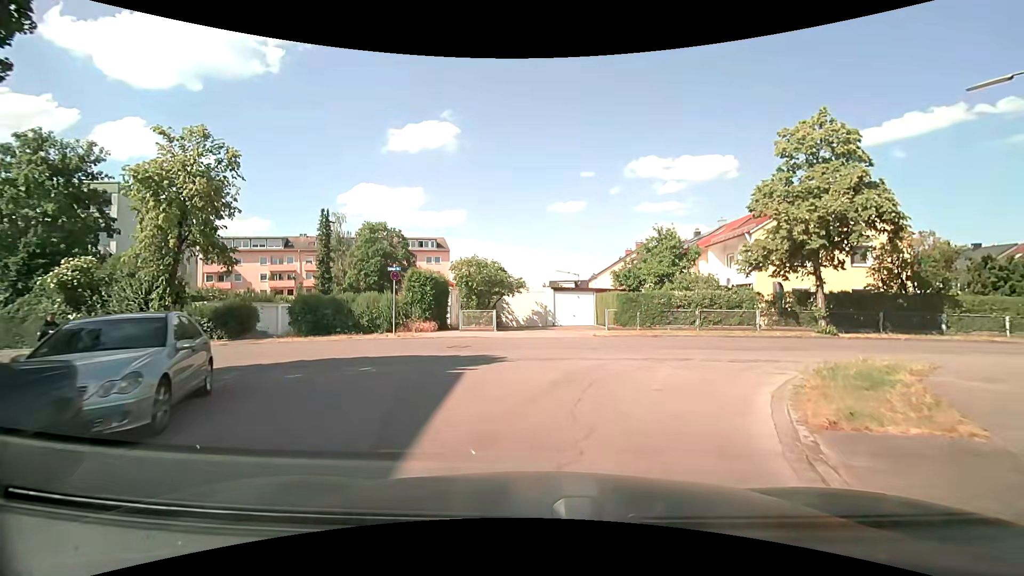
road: residential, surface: asphalt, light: Day
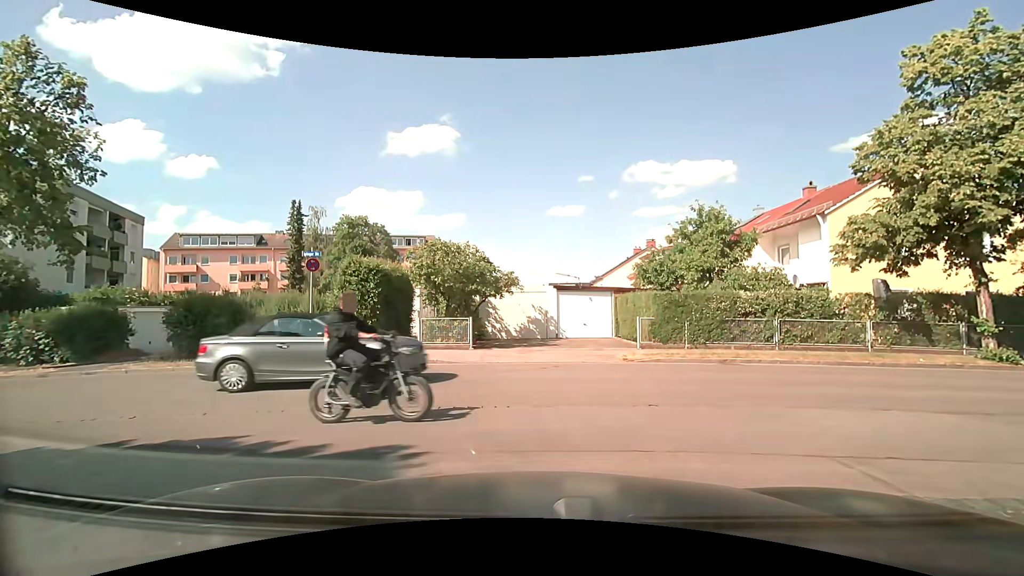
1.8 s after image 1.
(+0.1, +7.8) m; 0°
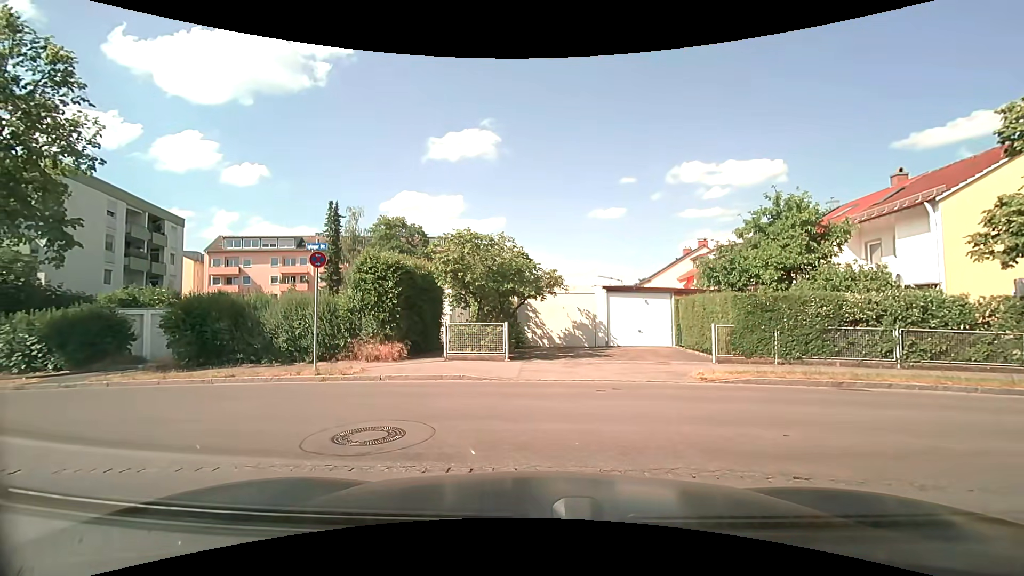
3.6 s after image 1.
(0.0, +2.7) m; -4°
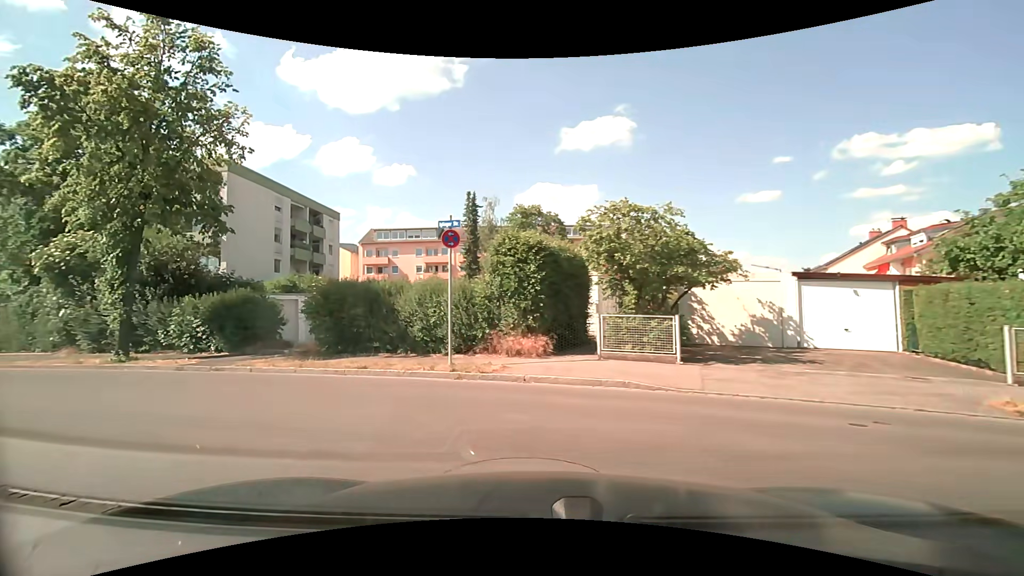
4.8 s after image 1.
(-0.3, +2.6) m; -12°
